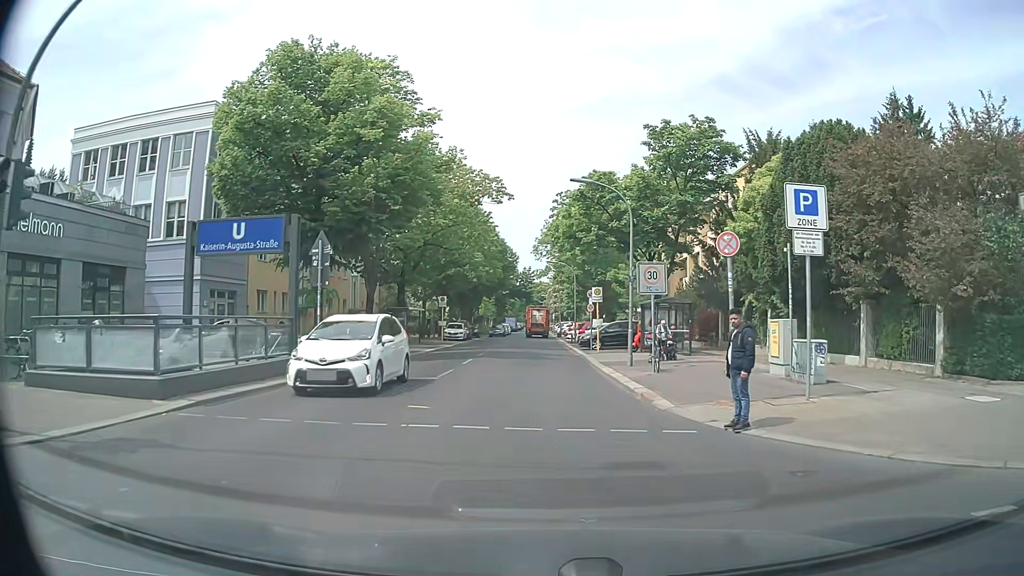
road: residential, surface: asphalt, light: Day
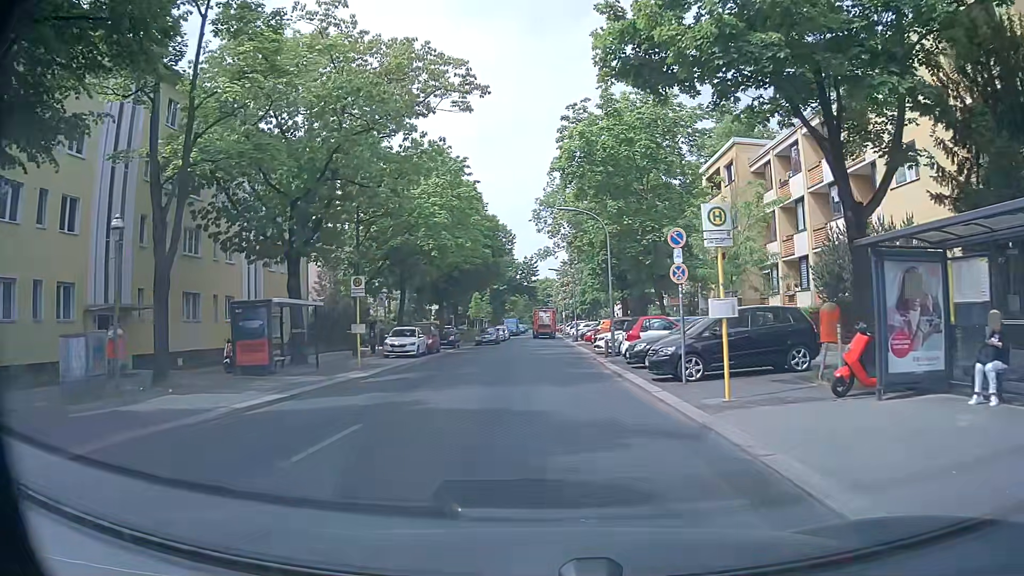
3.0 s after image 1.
(-0.1, +23.3) m; 0°
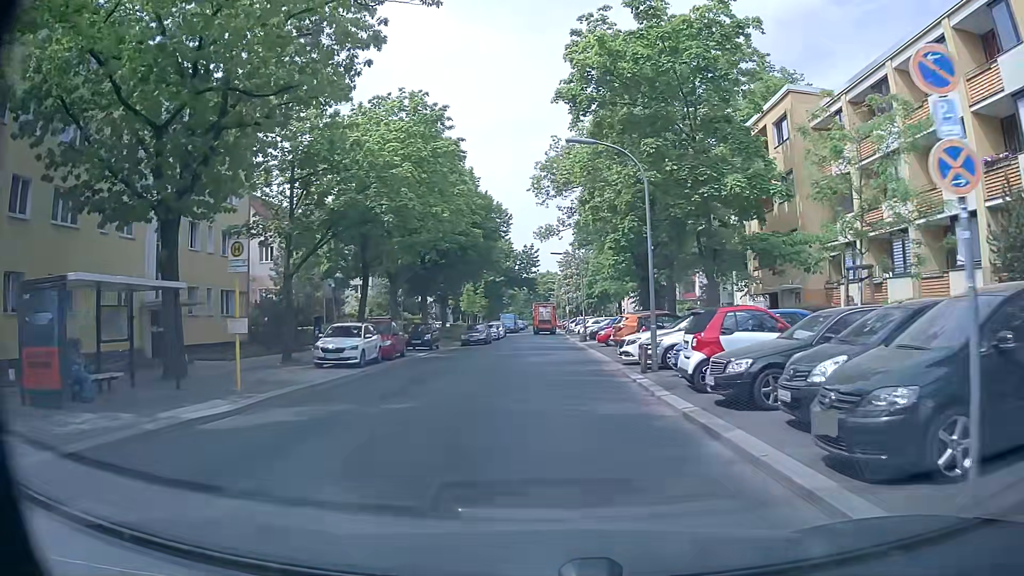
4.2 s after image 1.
(0.0, +10.2) m; +1°
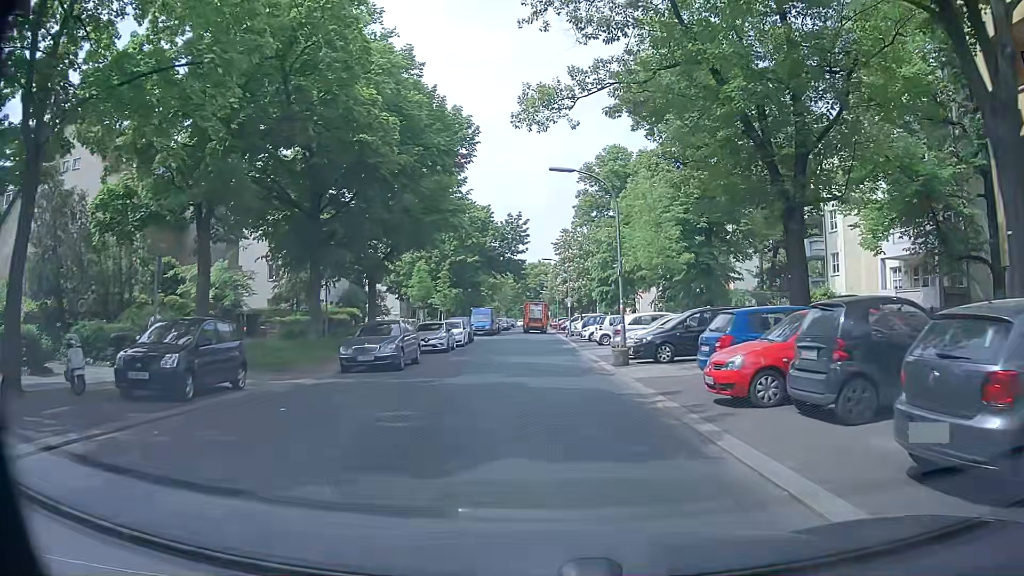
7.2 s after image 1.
(-0.5, +25.6) m; 0°
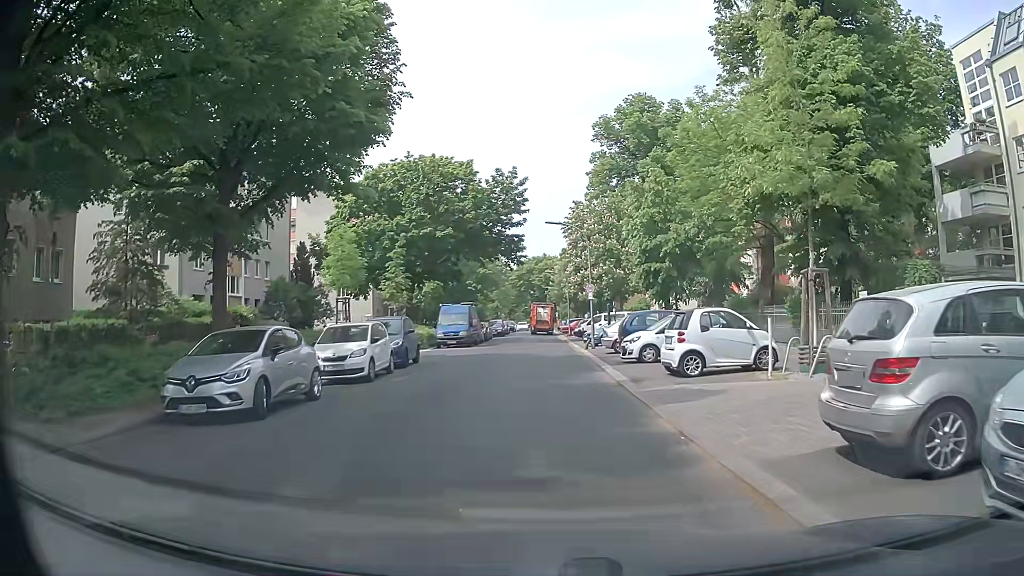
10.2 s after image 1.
(-0.1, +20.3) m; -1°
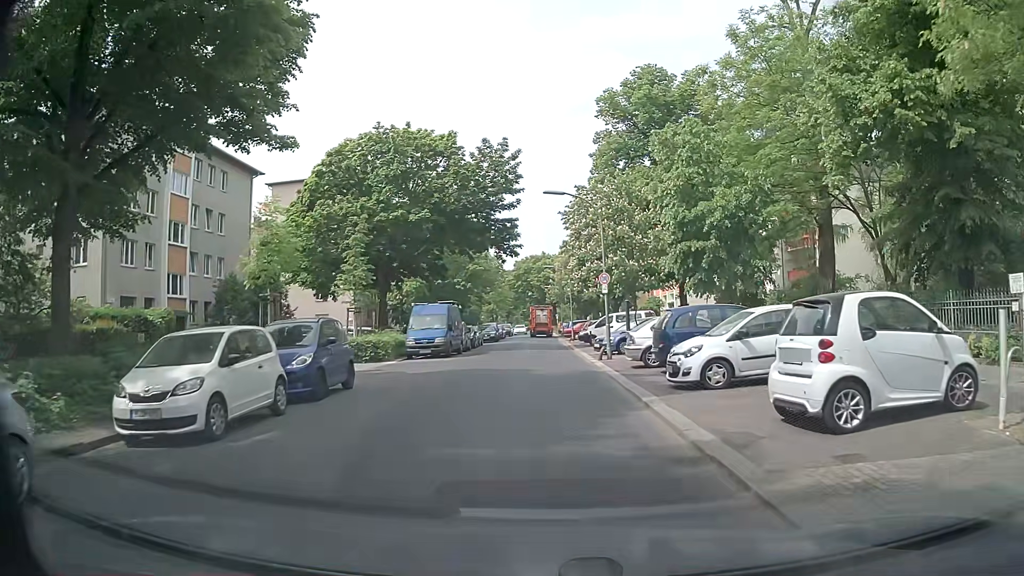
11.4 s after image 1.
(0.0, +8.3) m; -1°
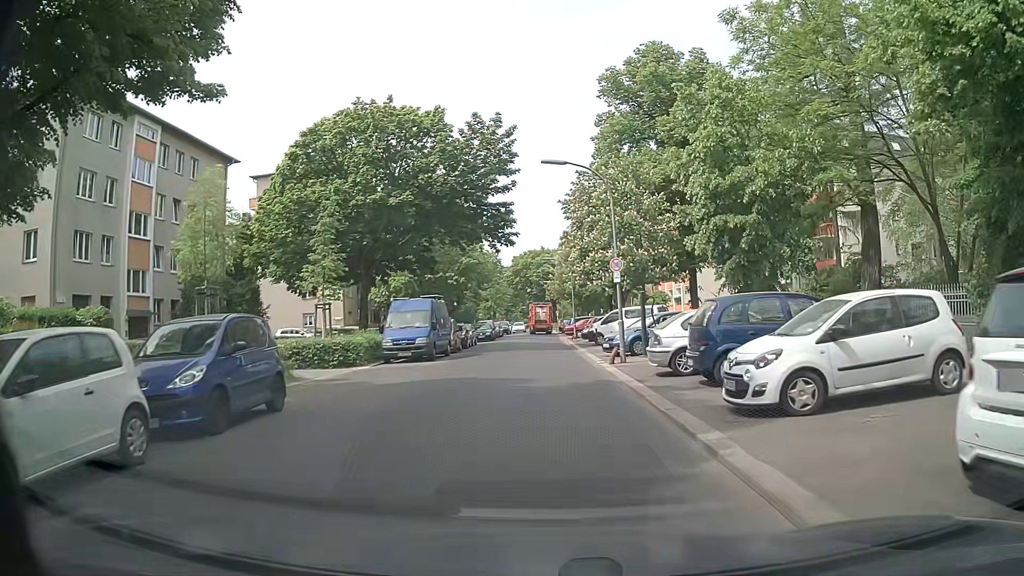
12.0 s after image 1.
(0.0, +4.4) m; +1°
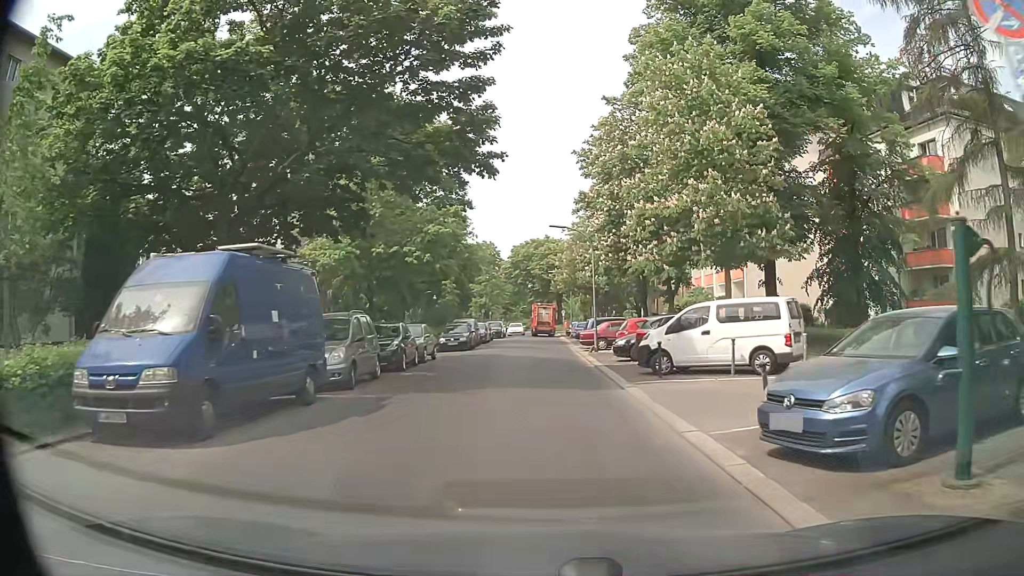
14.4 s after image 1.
(-0.4, +17.9) m; 0°
(0, +10) (0, +20) (0, +30) (0, +40) (0, +50) (0, +60) (0, +70) (-1, +80) (-1, +90) (+5, +98) m
